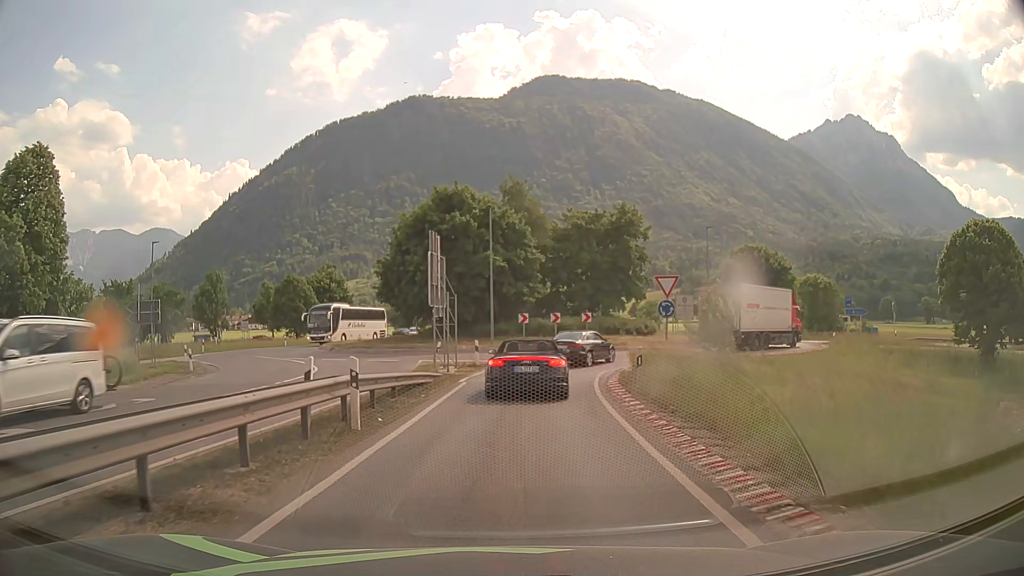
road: primary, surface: asphalt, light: Day
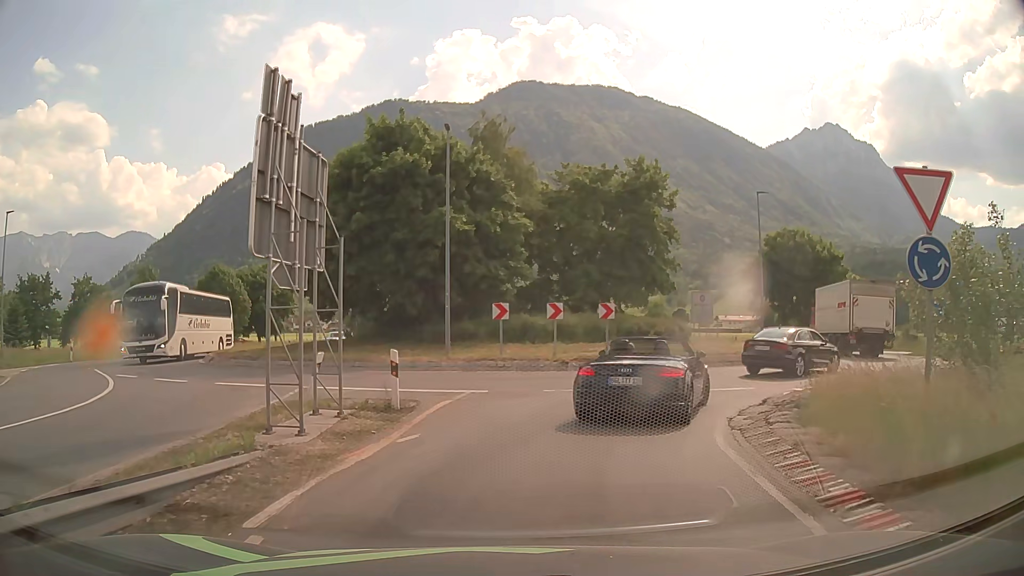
(+0.1, +15.2) m; +2°
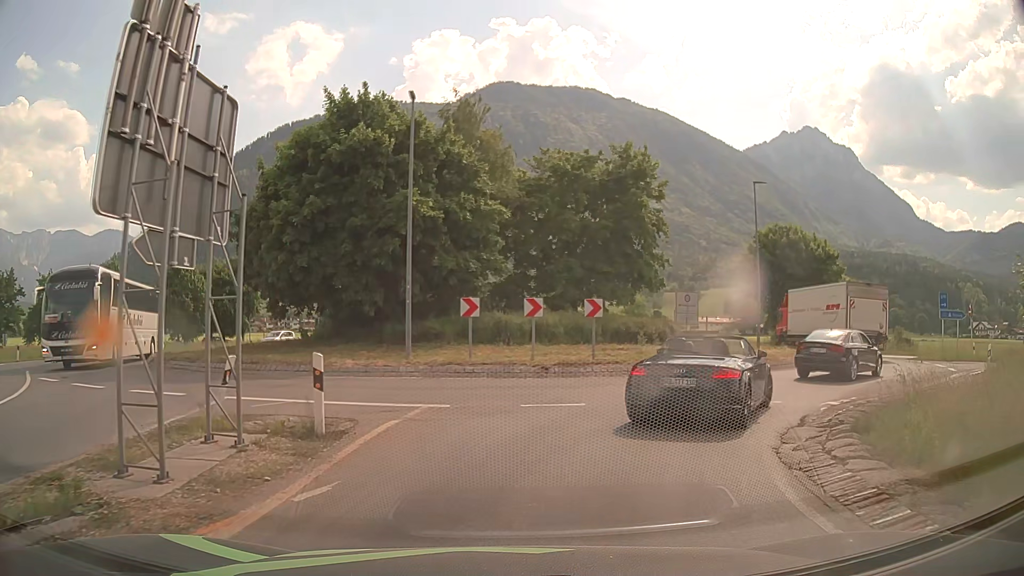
(+0.1, +3.1) m; +3°
(+1, +10) (+8, +17) (+14, +25) (+17, +34) (+14, +44) (+7, +51) (0, +58) (-6, +66) (-10, +75) (-13, +85) m
